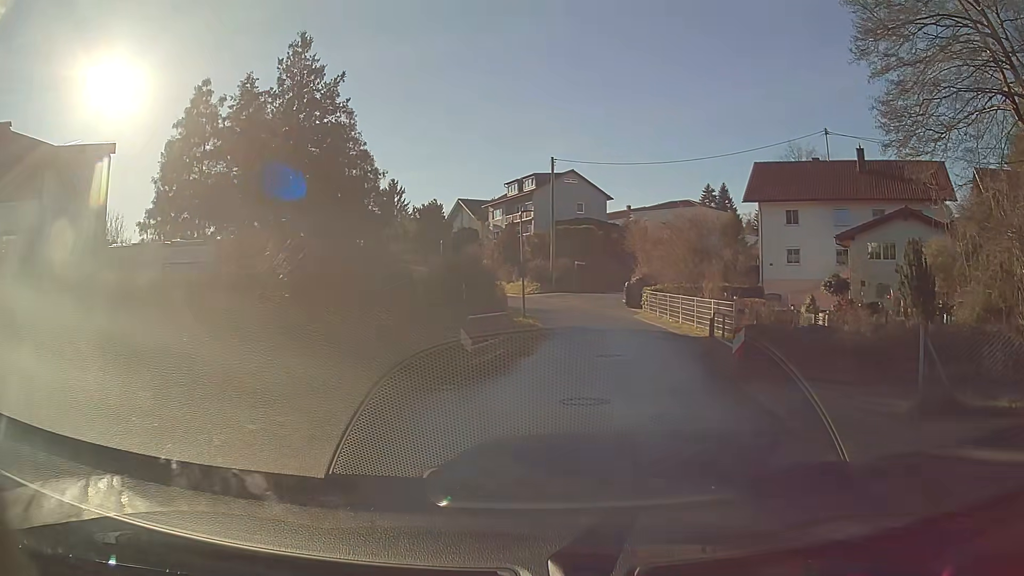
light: Day
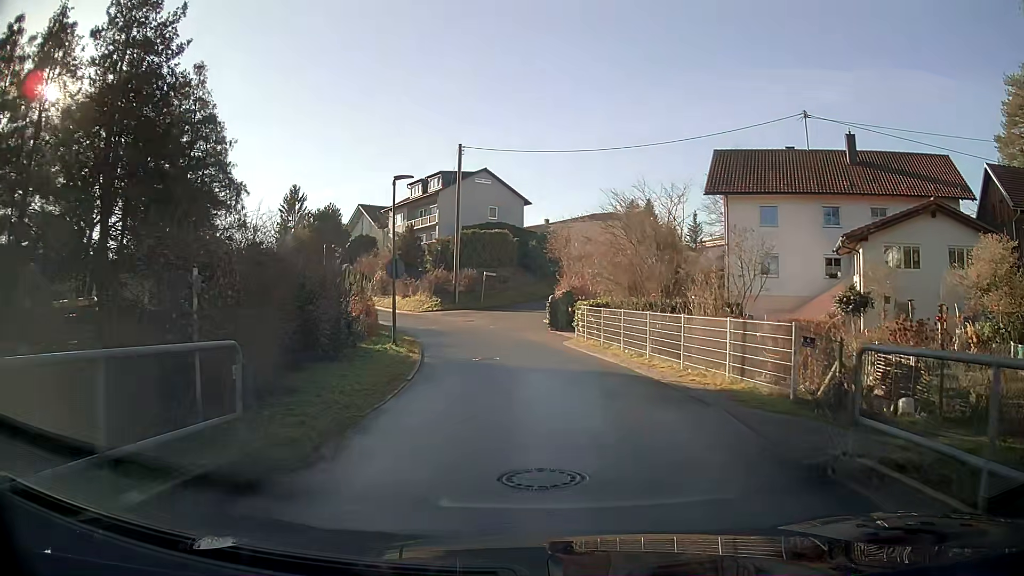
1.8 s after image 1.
(+0.7, +11.3) m; +5°
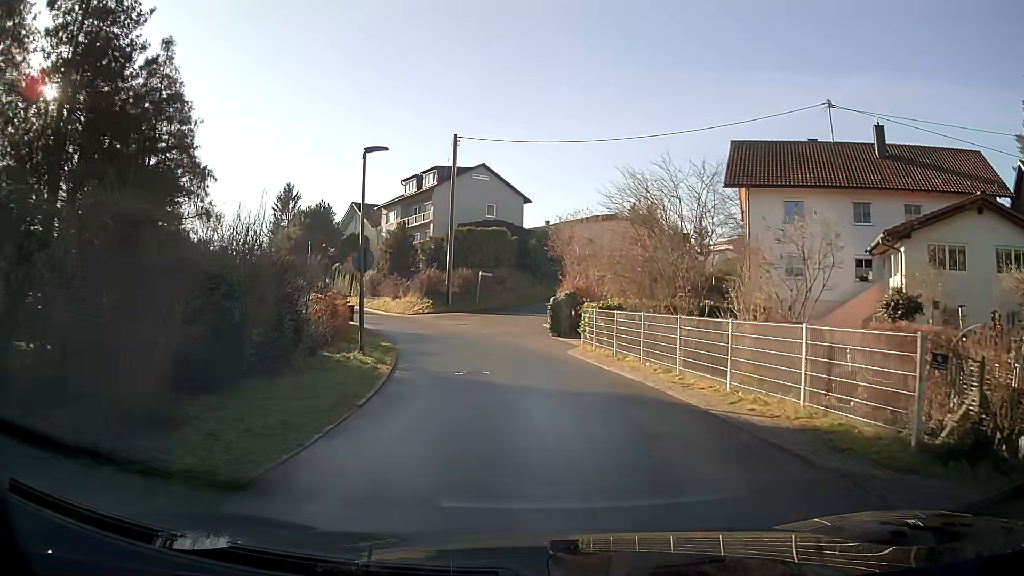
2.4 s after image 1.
(0.0, +3.7) m; 0°
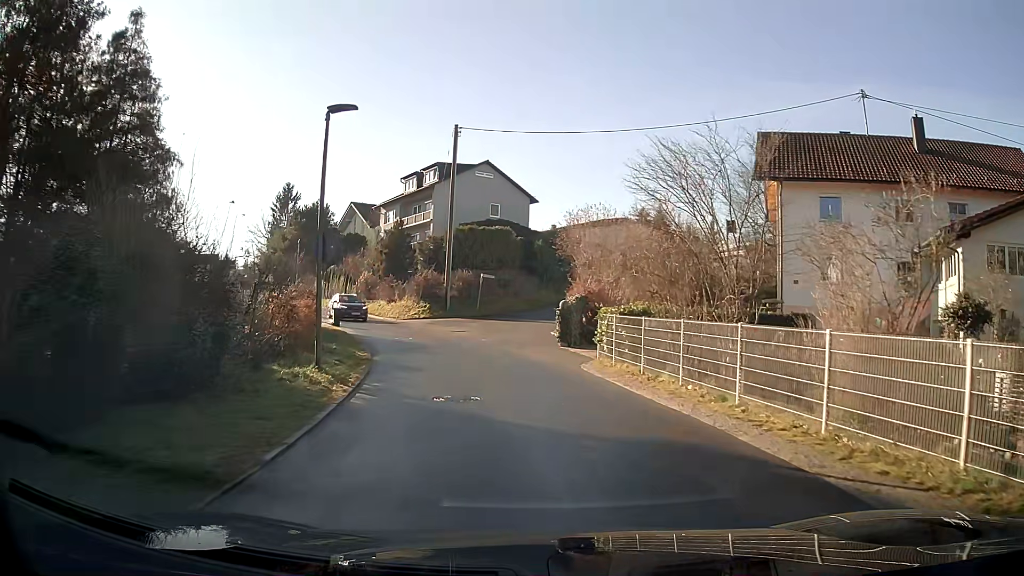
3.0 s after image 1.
(0.0, +3.7) m; +1°
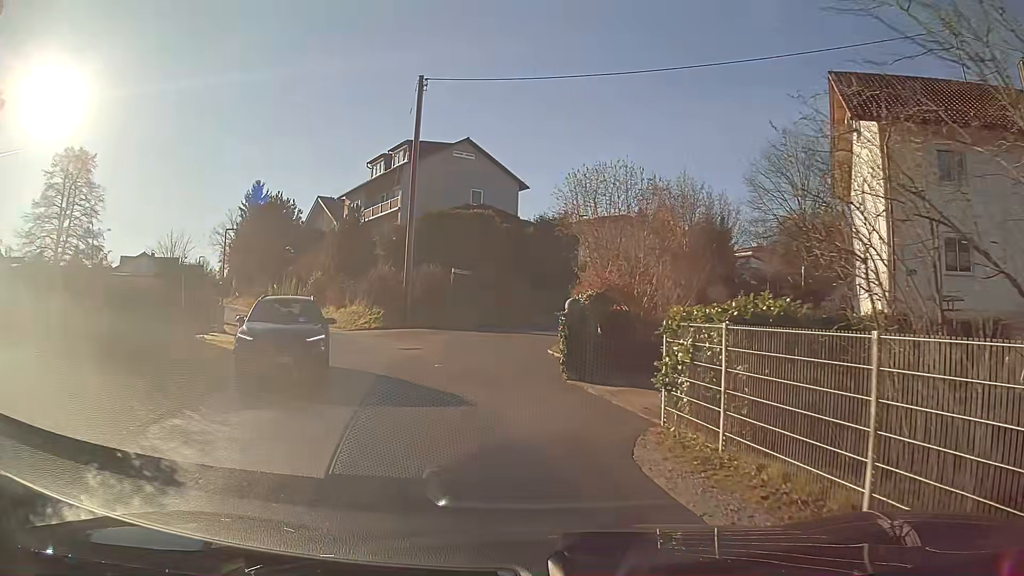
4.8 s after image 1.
(0.0, +10.5) m; -1°
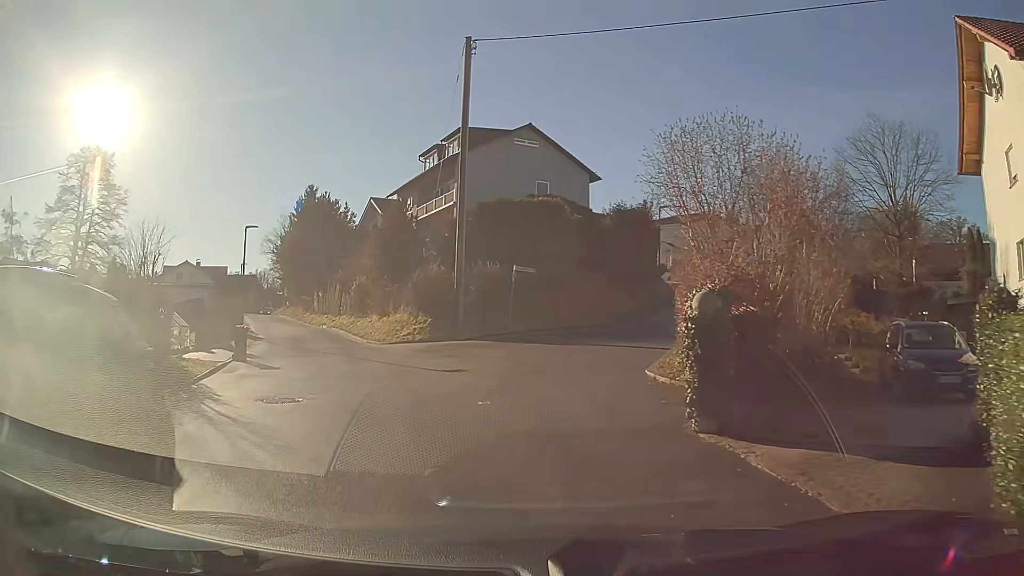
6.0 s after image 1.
(-0.2, +5.7) m; -5°
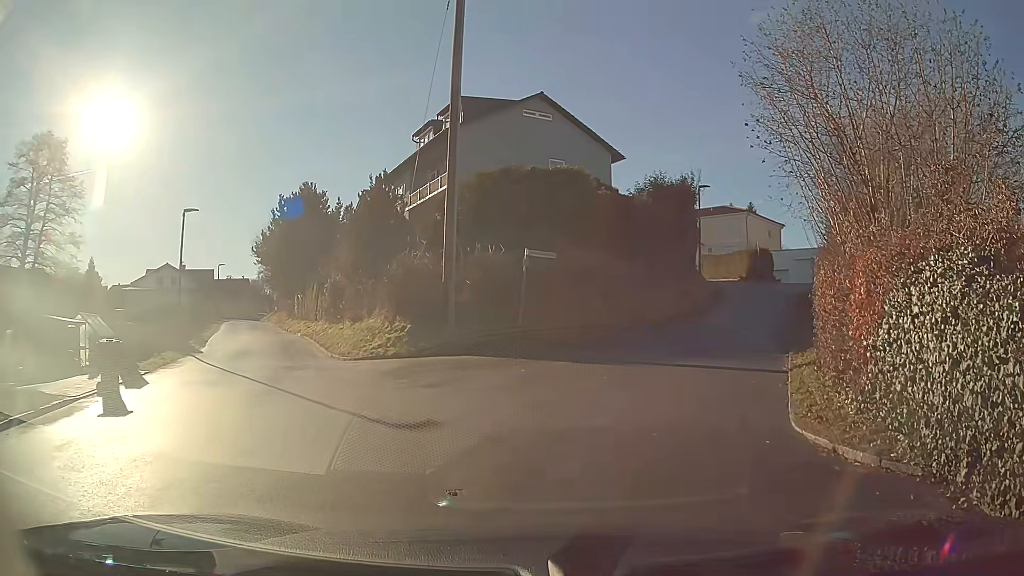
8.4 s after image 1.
(-0.1, +6.8) m; 0°
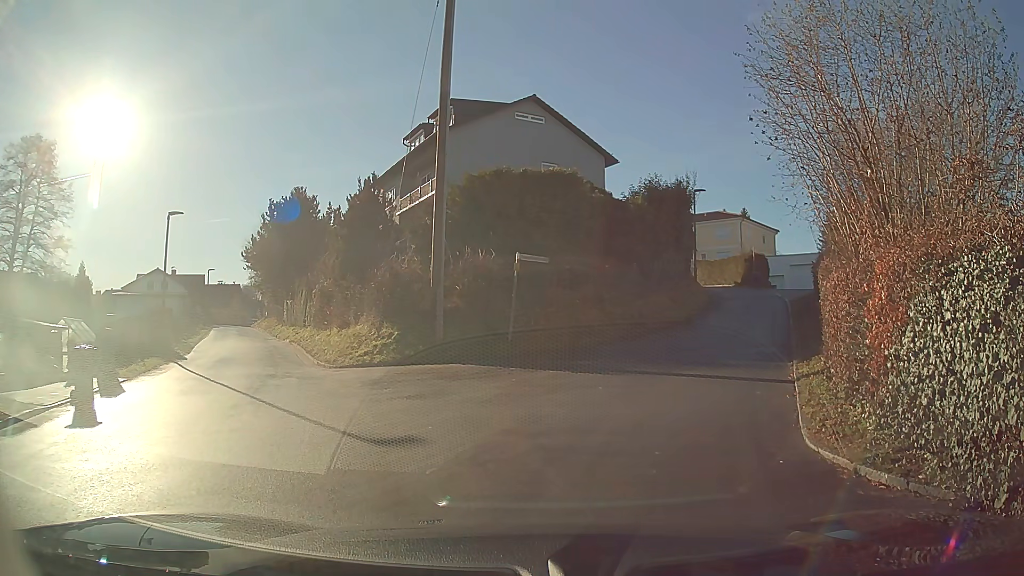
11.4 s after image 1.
(0.0, +0.7) m; 0°
